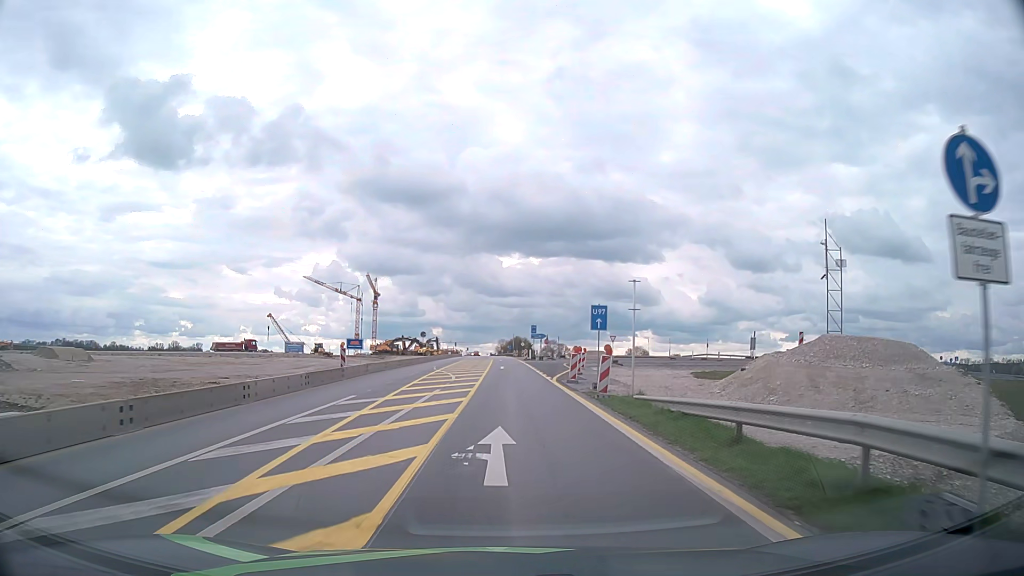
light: Day
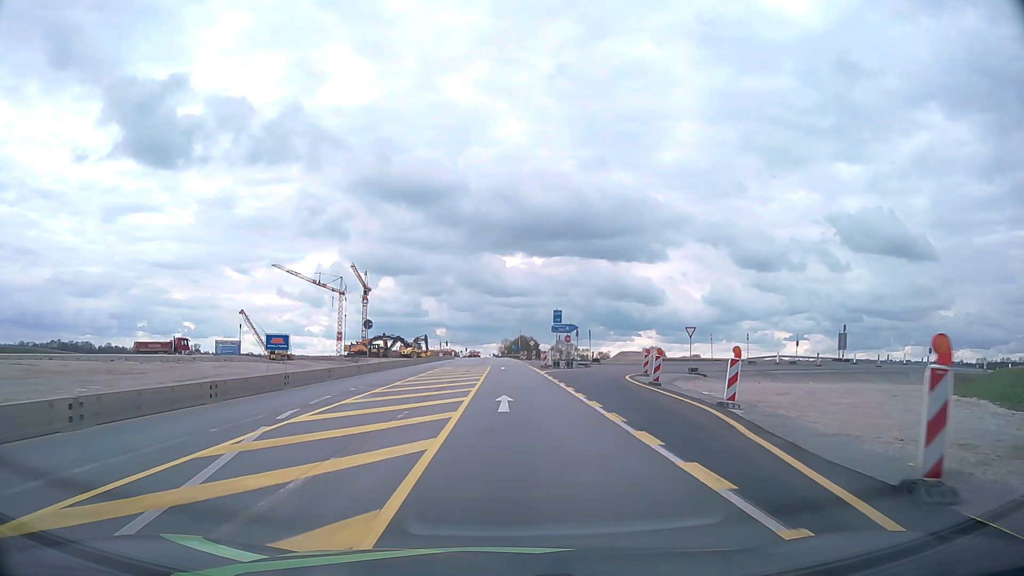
(-0.1, +30.3) m; 0°
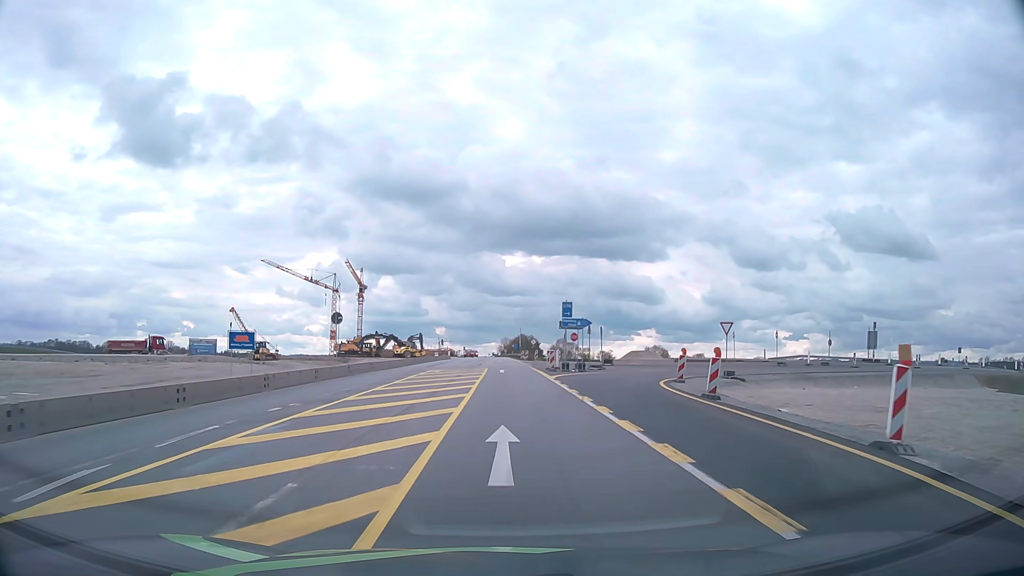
(0.0, +7.6) m; 0°
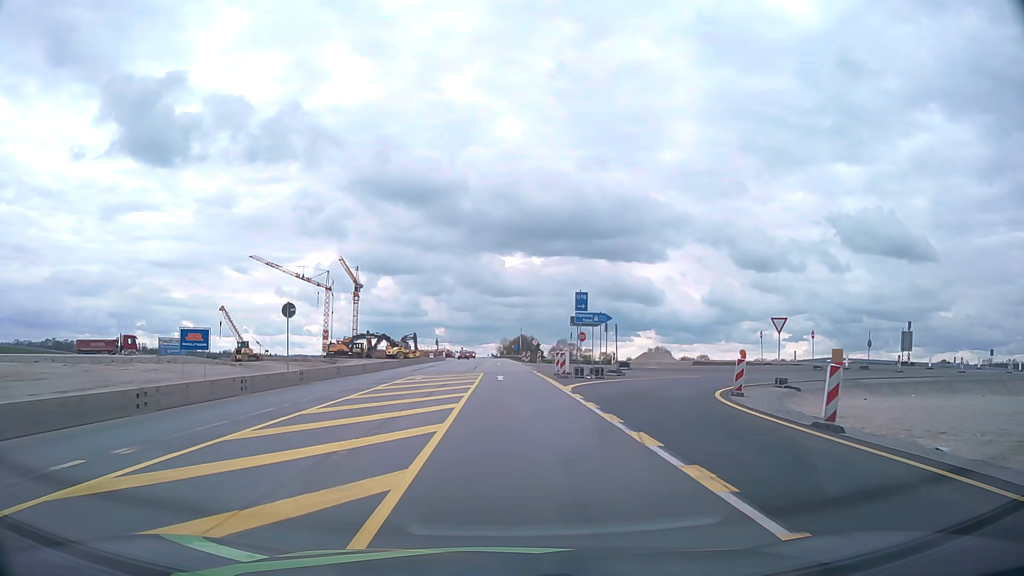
(0.0, +7.6) m; 0°
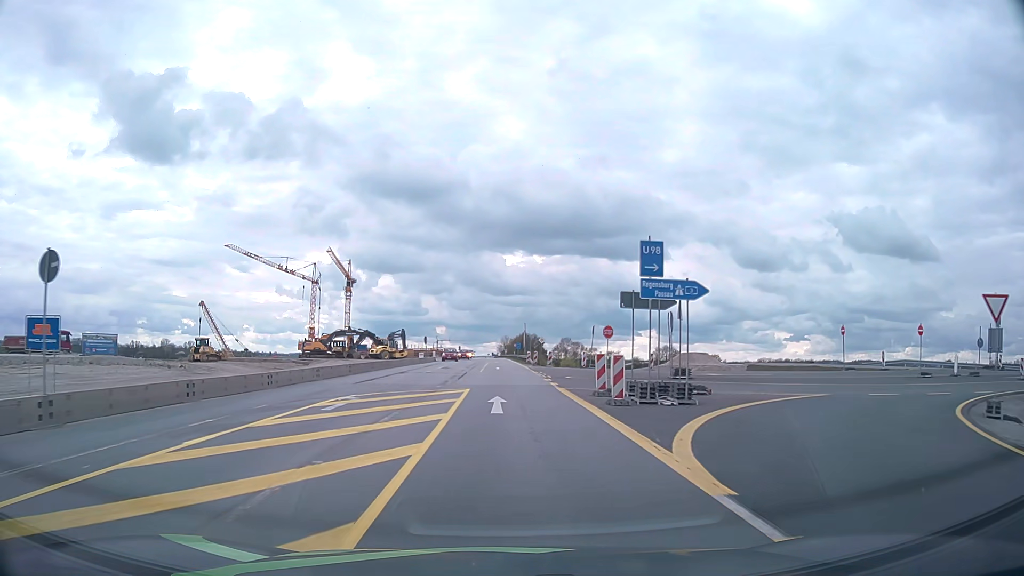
(0.0, +15.1) m; 0°
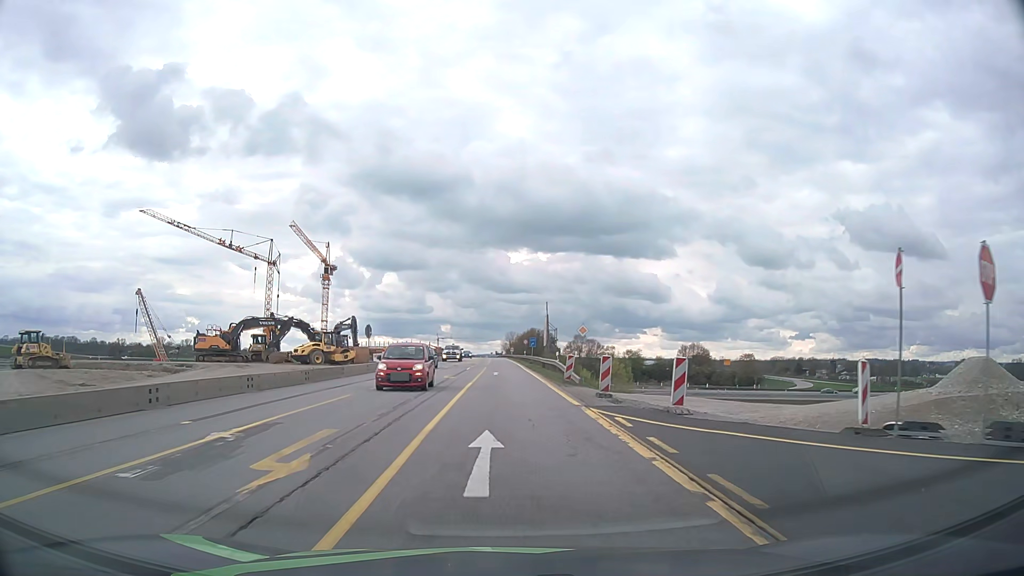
(-0.2, +37.9) m; 0°
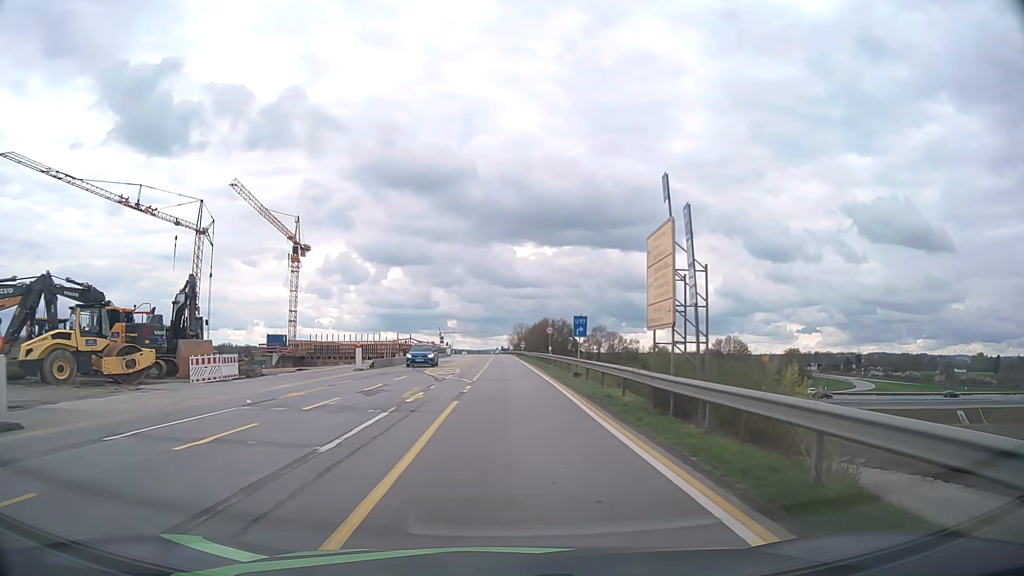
(-0.2, +37.9) m; 0°
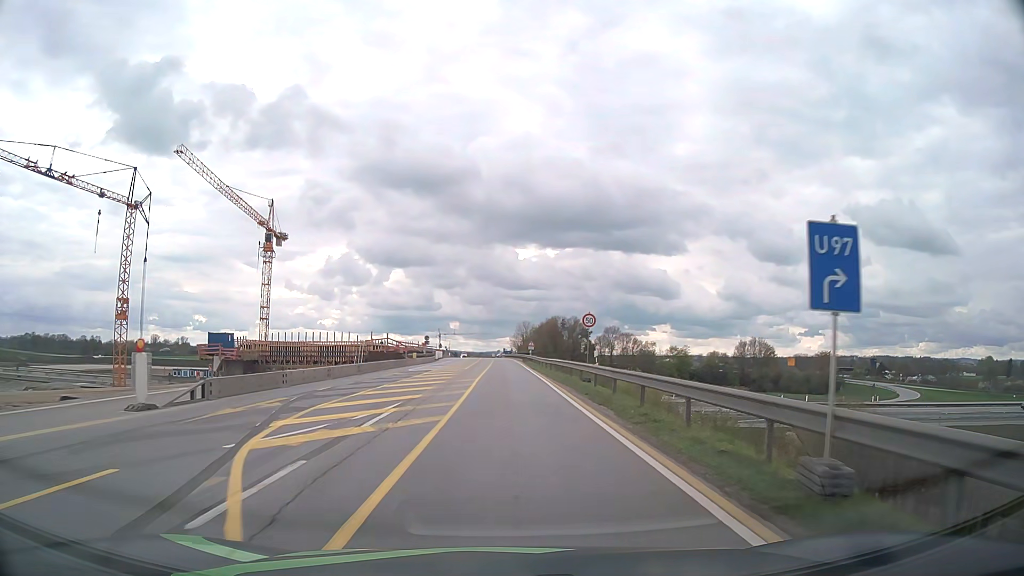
(-0.1, +22.8) m; -1°
(0, +10) (0, +20) (0, +30) (0, +40) (0, +50) (0, +60) (0, +70) (0, +80) (0, +90) (-1, +100) m
